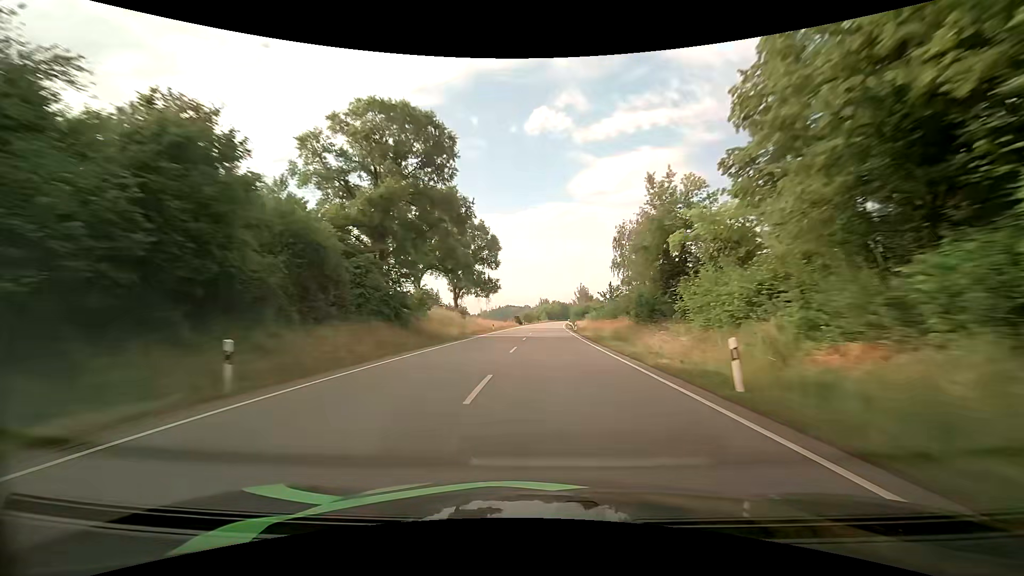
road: primary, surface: asphalt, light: Day
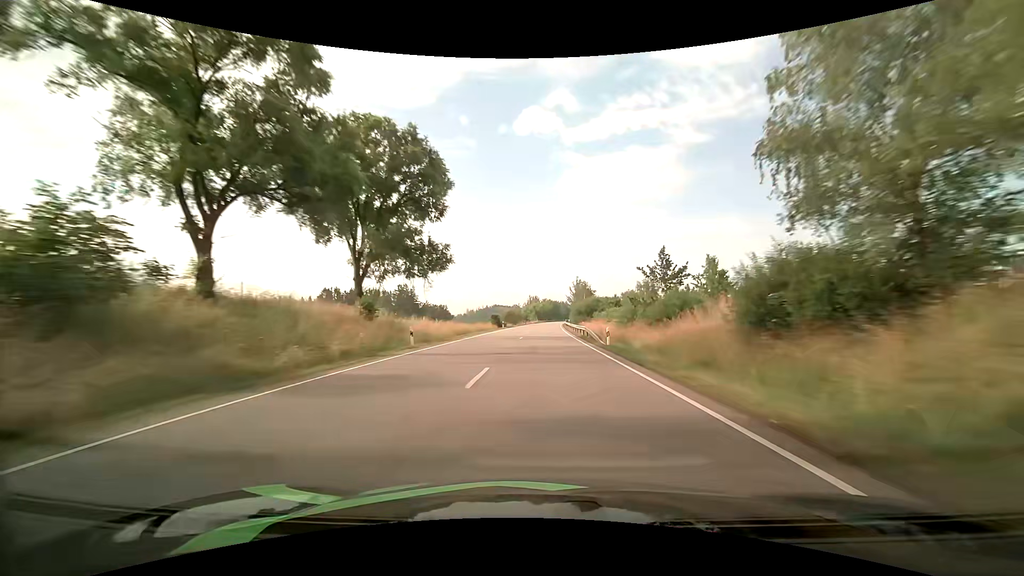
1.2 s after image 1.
(+0.4, +34.3) m; +1°
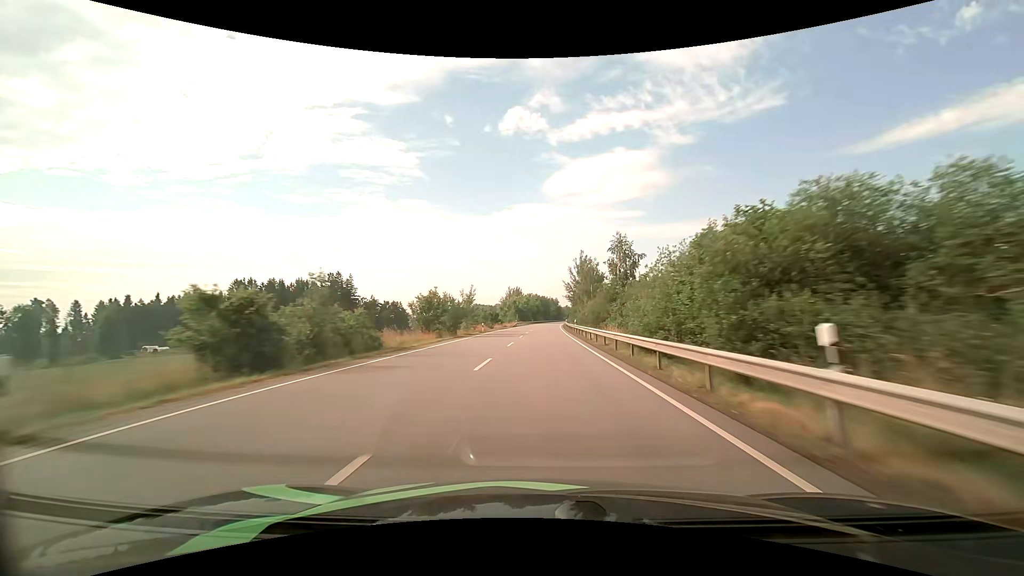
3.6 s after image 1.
(+1.0, +68.6) m; +2°
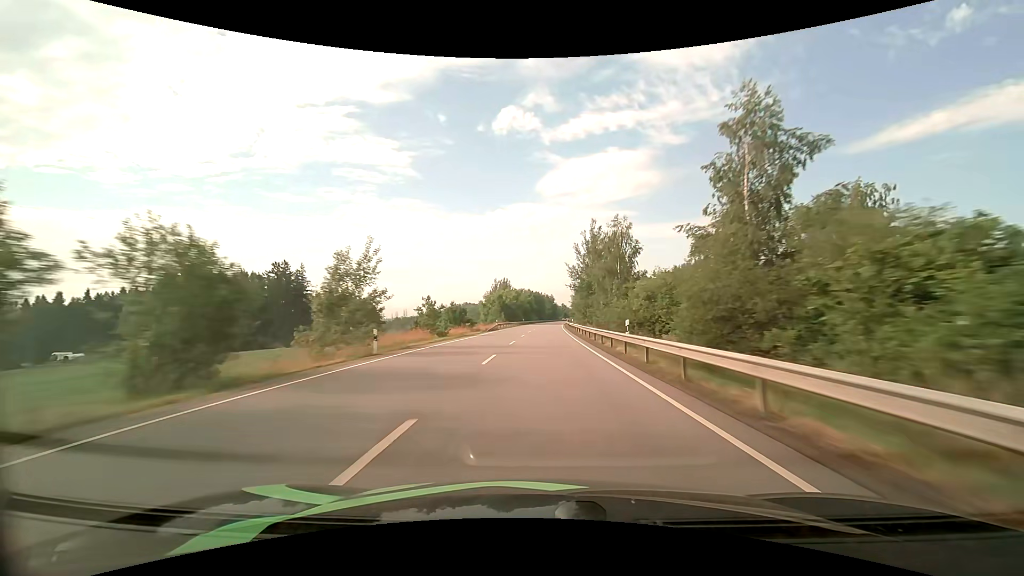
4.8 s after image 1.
(+0.2, +34.3) m; +1°
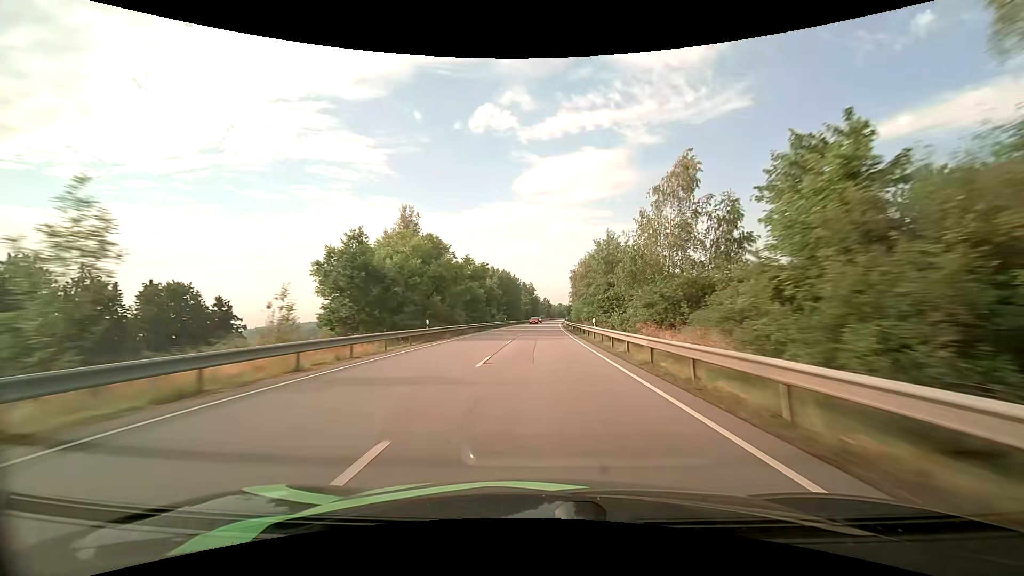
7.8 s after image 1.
(+1.7, +85.0) m; +2°
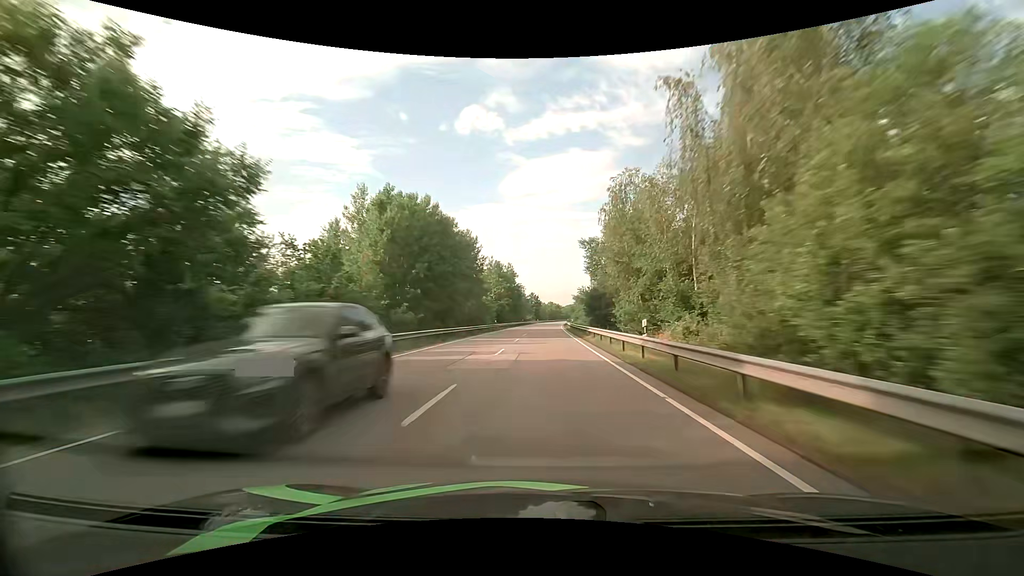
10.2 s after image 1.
(+0.9, +67.2) m; +1°
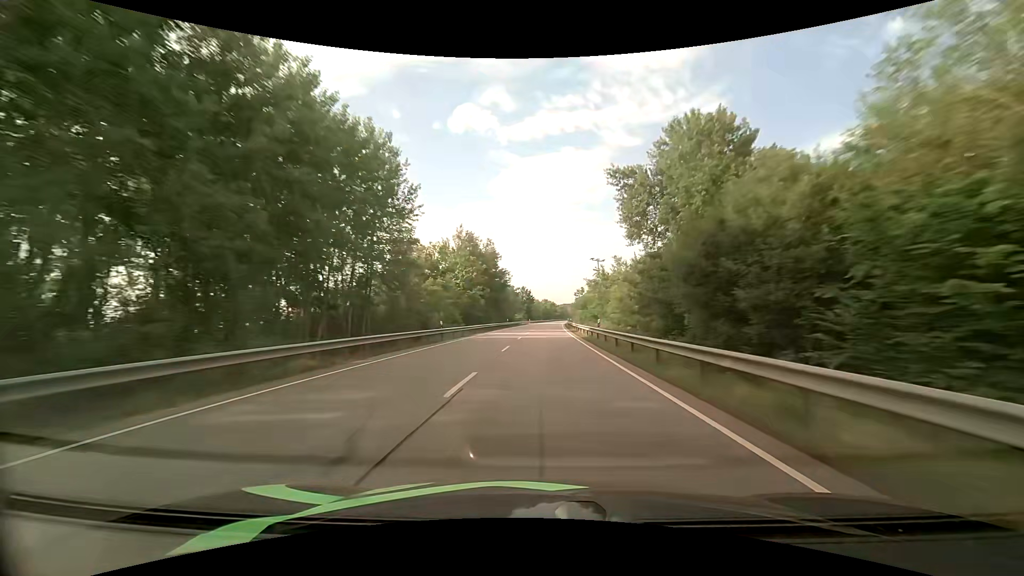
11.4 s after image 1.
(+0.2, +33.8) m; +1°
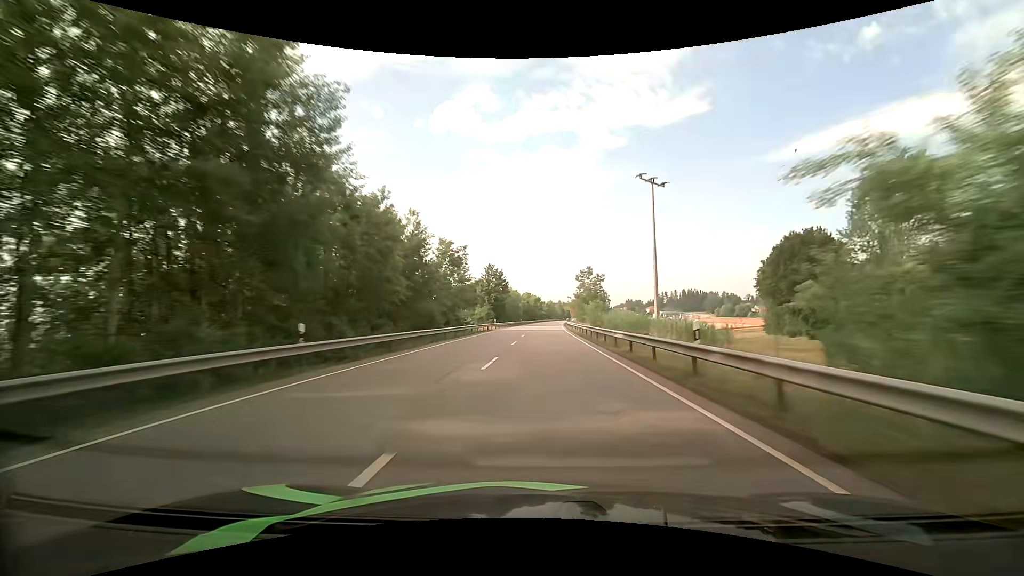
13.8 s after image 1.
(+0.9, +67.5) m; +2°
(0, +10) (0, +20) (0, +30) (0, +40) (+1, +50) (+1, +60) (+1, +70) (+2, +80) (+2, +90) (+3, +100) m
